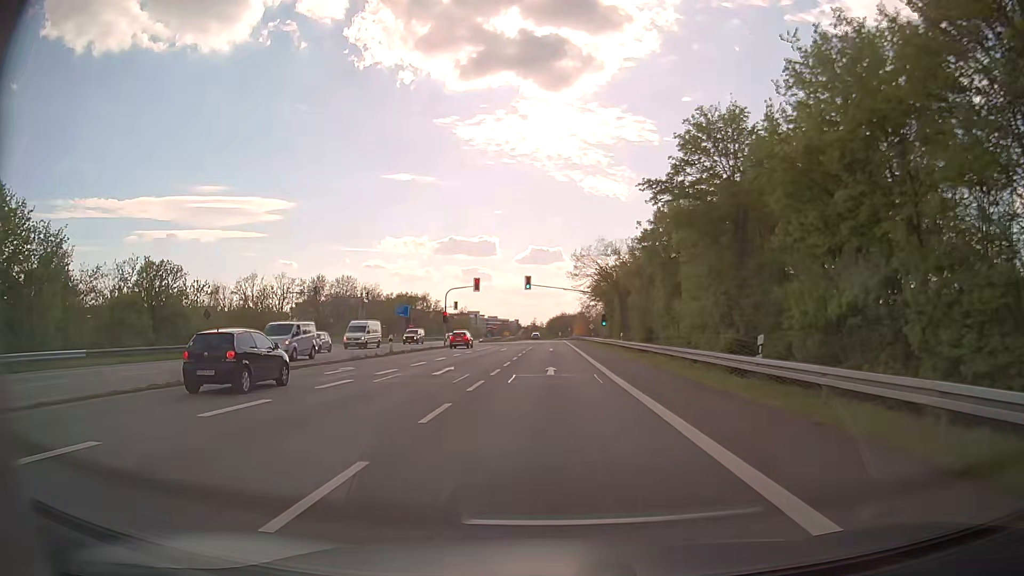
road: secondary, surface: asphalt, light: Day
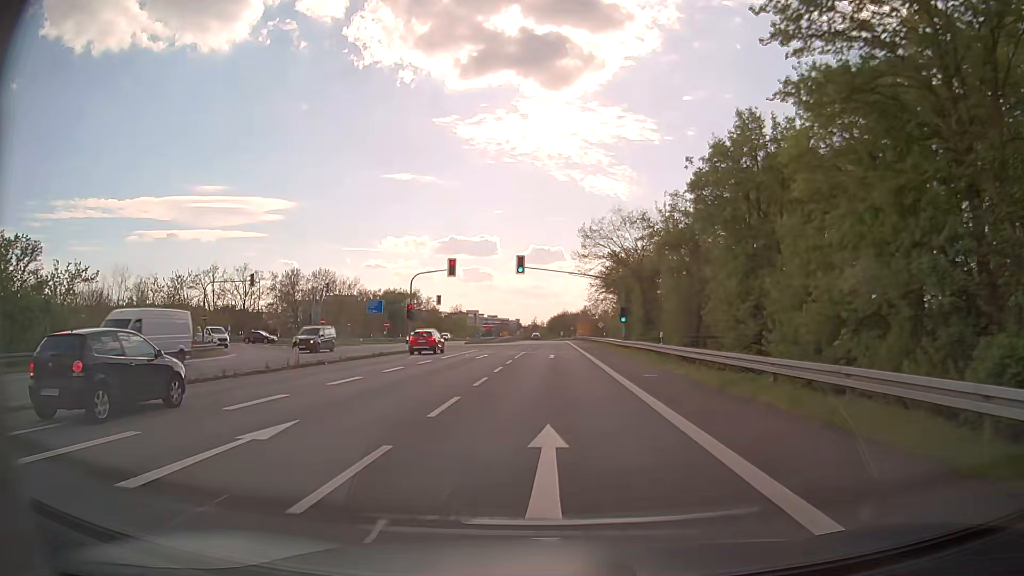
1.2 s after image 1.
(-0.1, +16.9) m; 0°
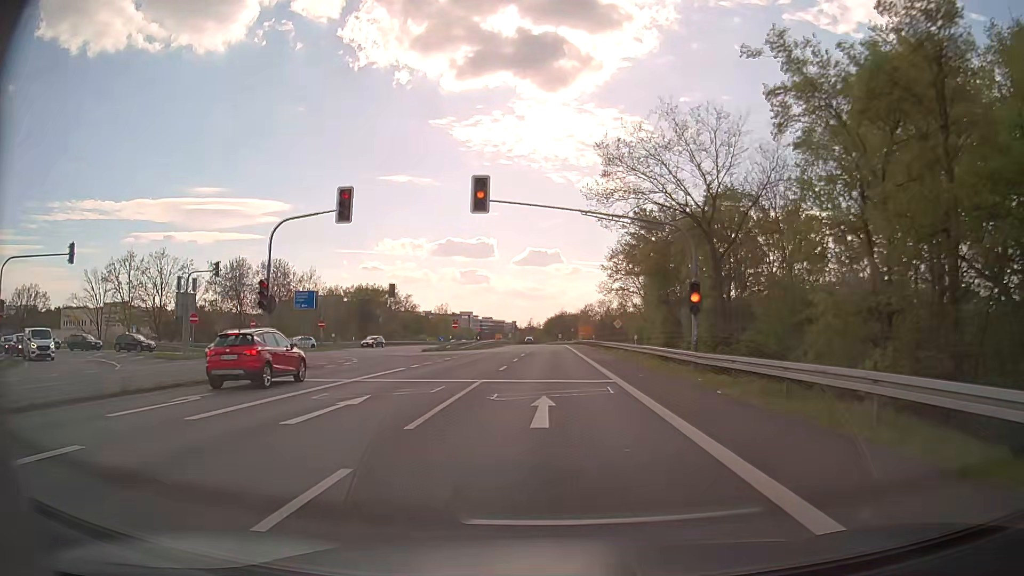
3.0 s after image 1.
(+0.1, +25.3) m; 0°
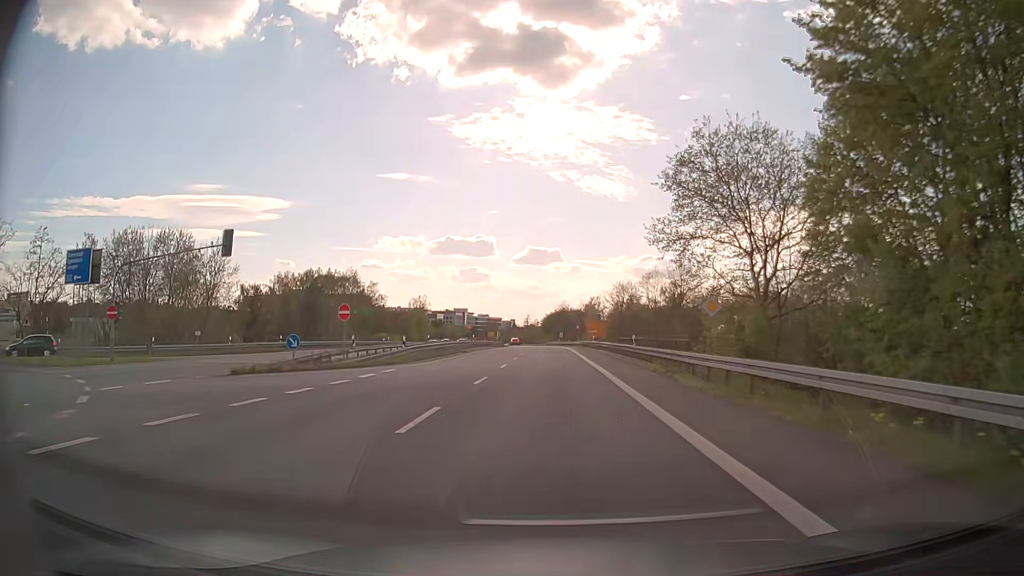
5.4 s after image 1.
(+0.1, +34.8) m; 0°
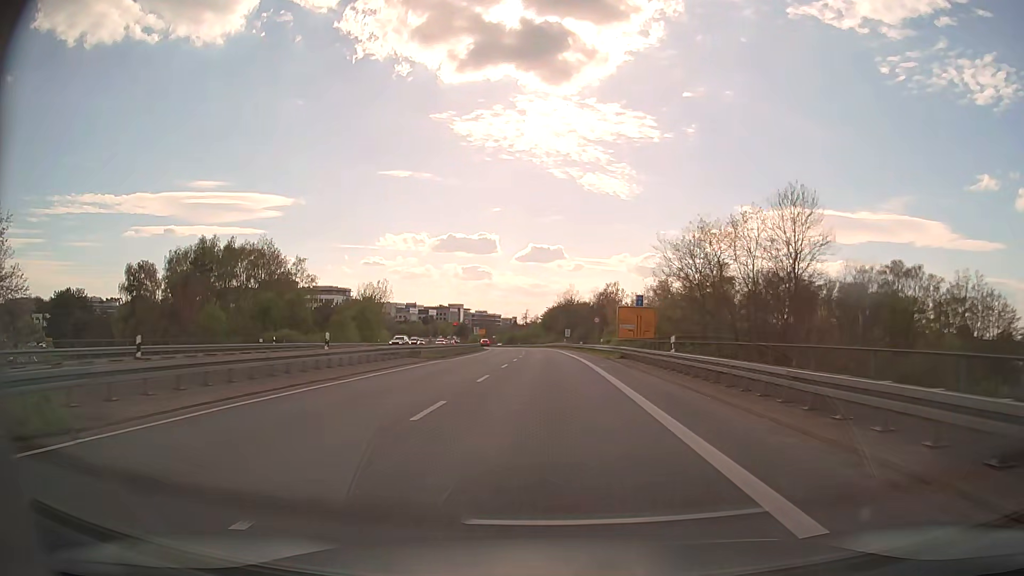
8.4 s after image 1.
(+0.2, +43.7) m; 0°
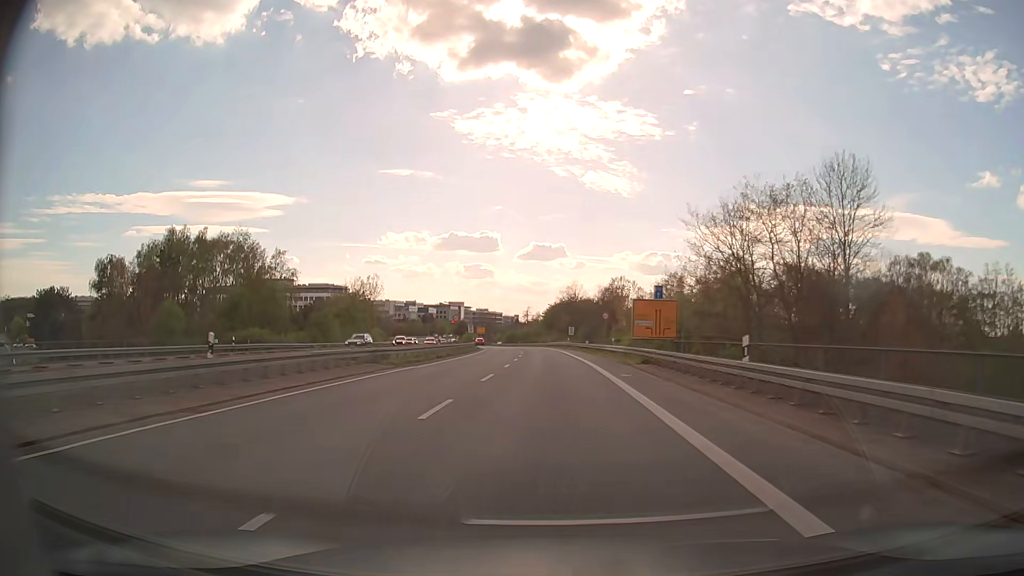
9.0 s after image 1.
(0.0, +8.6) m; 0°
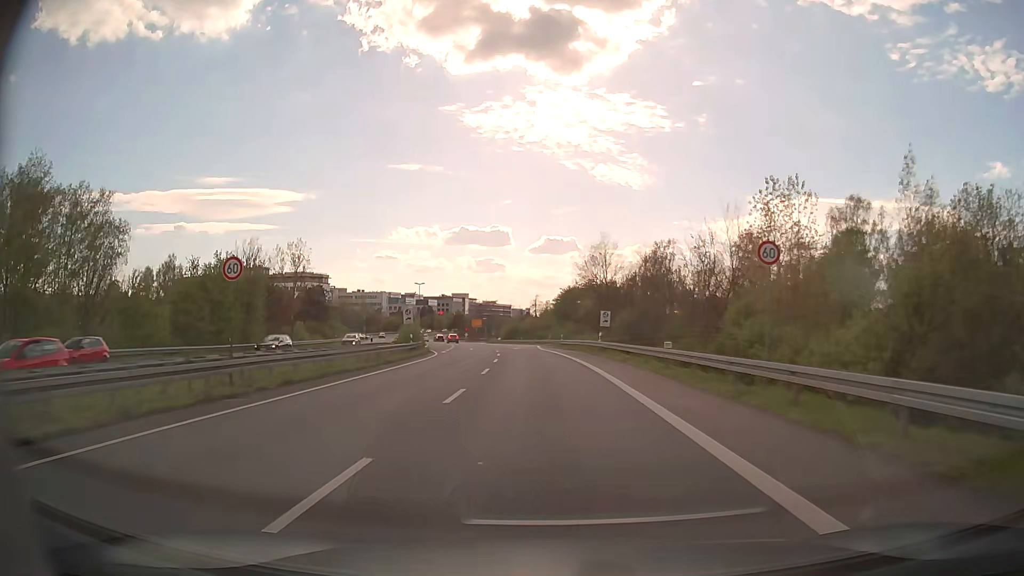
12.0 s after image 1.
(-0.2, +42.5) m; -1°
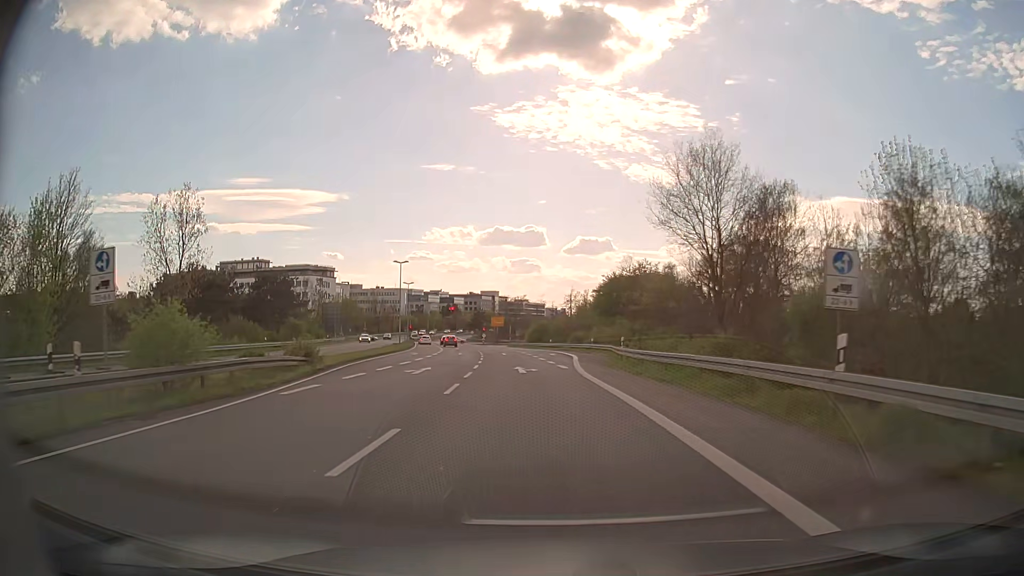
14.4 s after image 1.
(-0.8, +33.8) m; -3°
(0, +10) (0, +20) (-1, +30) (-2, +40) (-3, +50) (-4, +60) (-5, +70) (-7, +80) (-9, +89) (-11, +99) m
